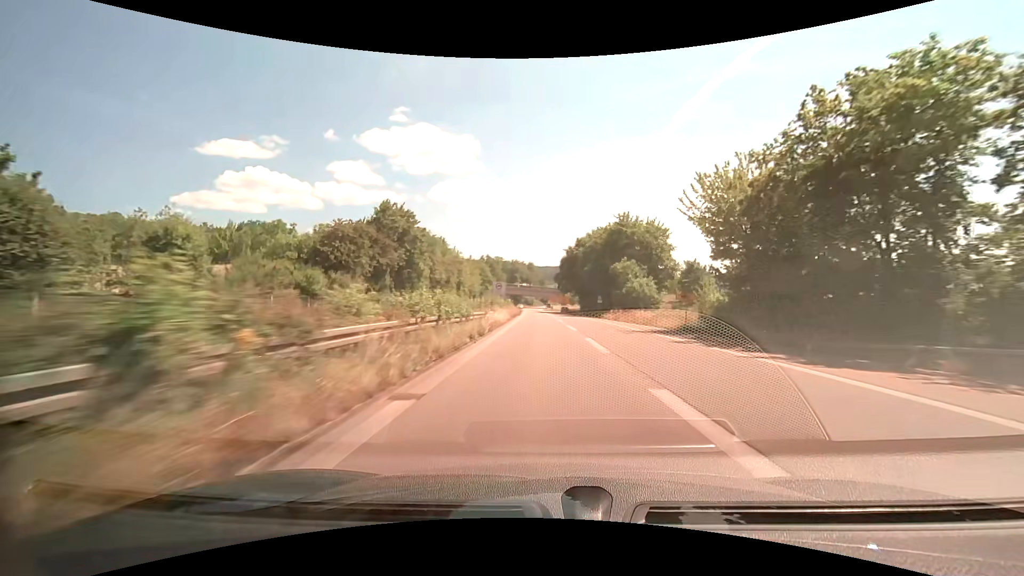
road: trunk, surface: asphalt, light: Day
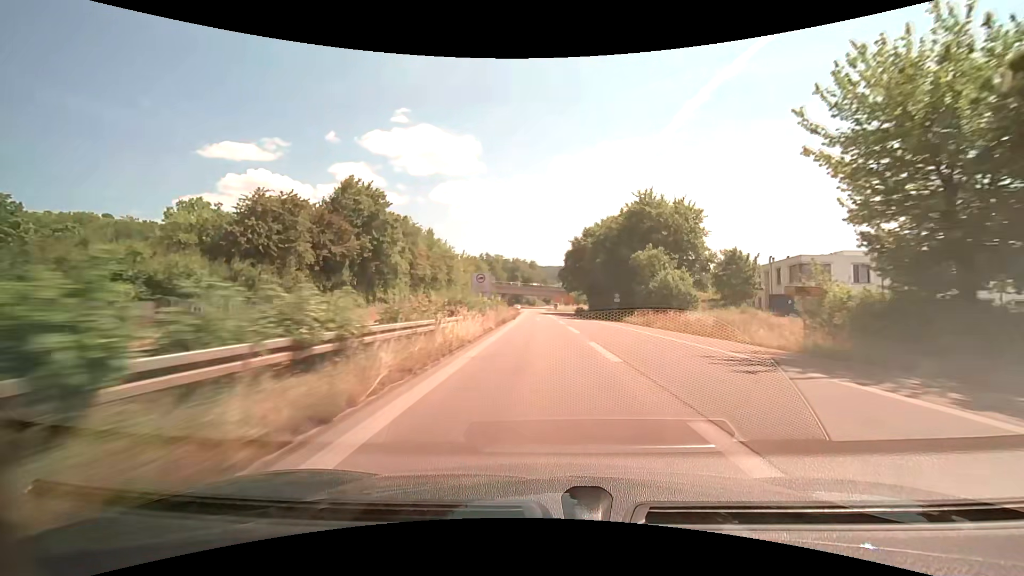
(0.0, +13.9) m; 0°
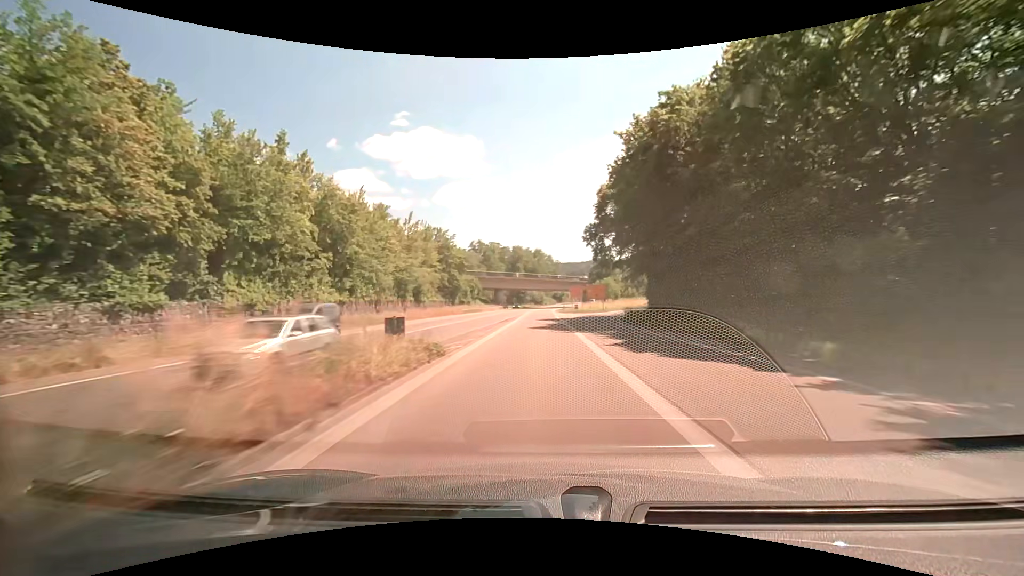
(-0.4, +55.1) m; -1°
(0, +10) (0, +20) (0, +30) (0, +40) (0, +50) (0, +60) (0, +70) (0, +80) (0, +90) (0, +100) m
